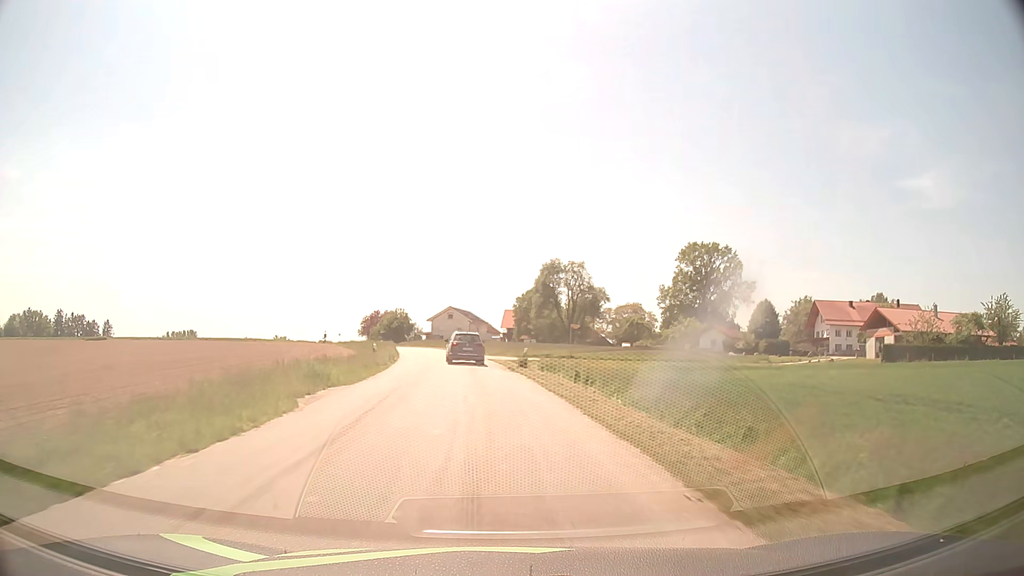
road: tertiary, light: Day
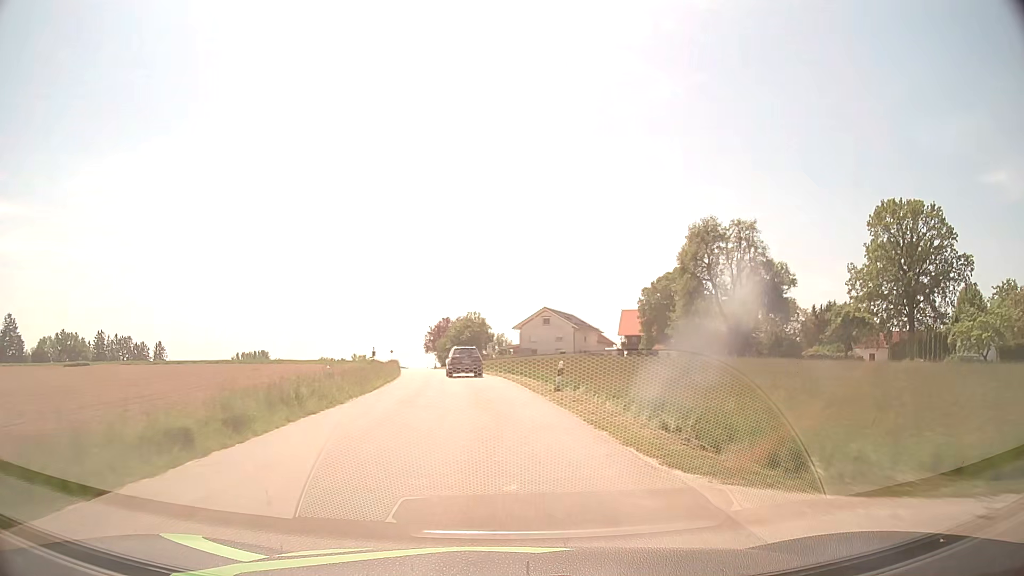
(-2.9, +43.9) m; -8°
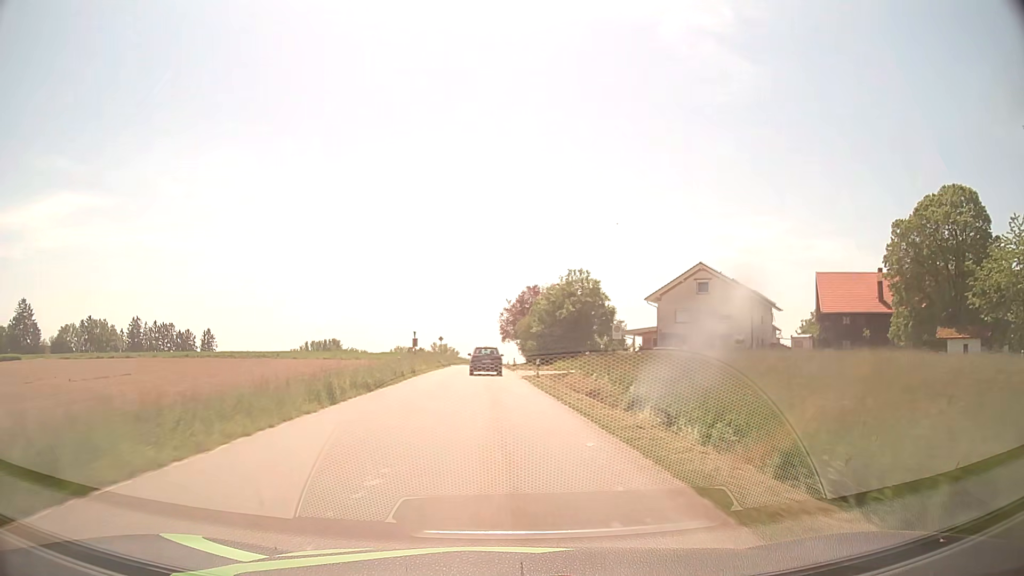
(-3.3, +44.4) m; -8°
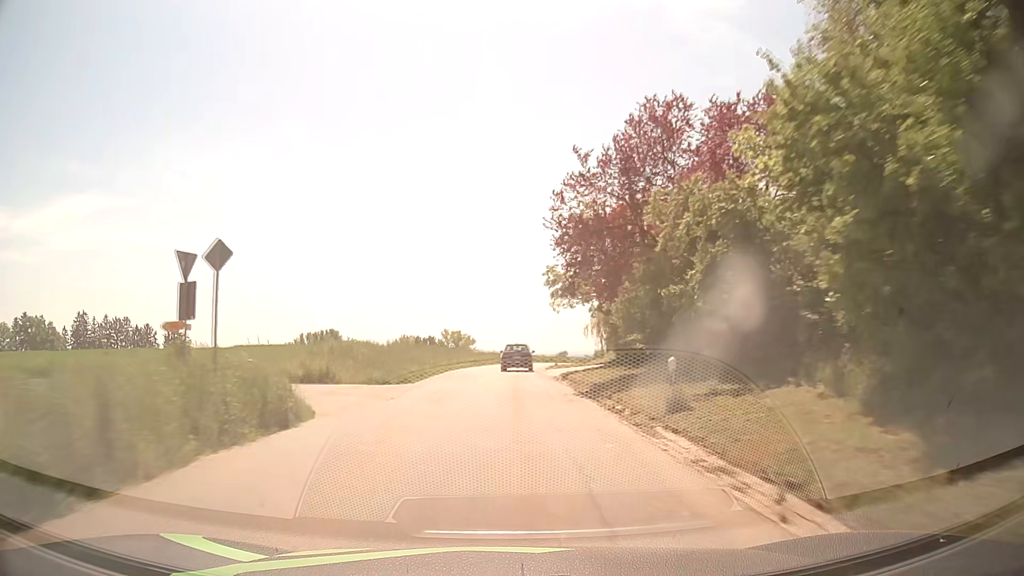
(-2.1, +56.6) m; -2°
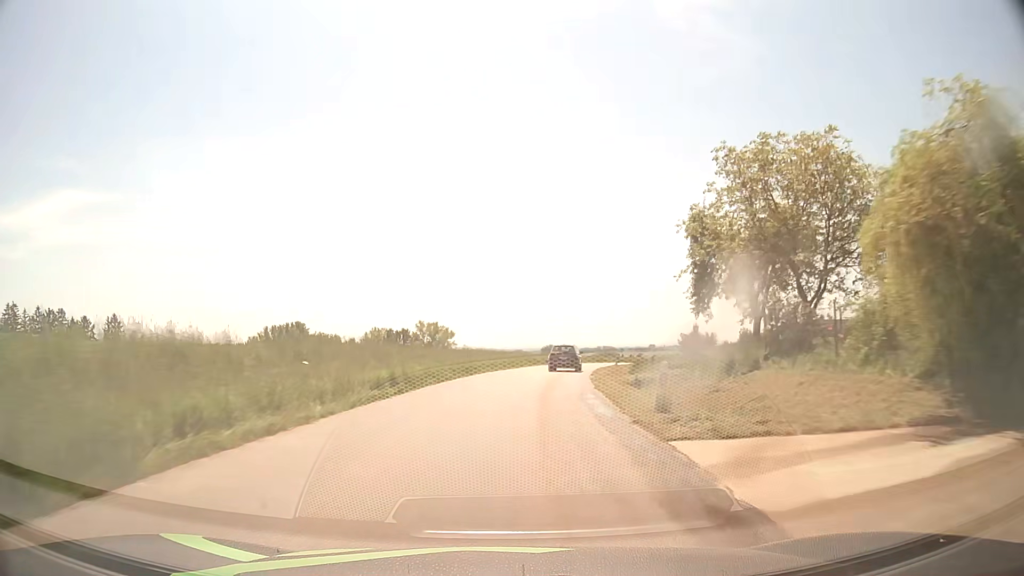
(0.0, +34.3) m; +1°
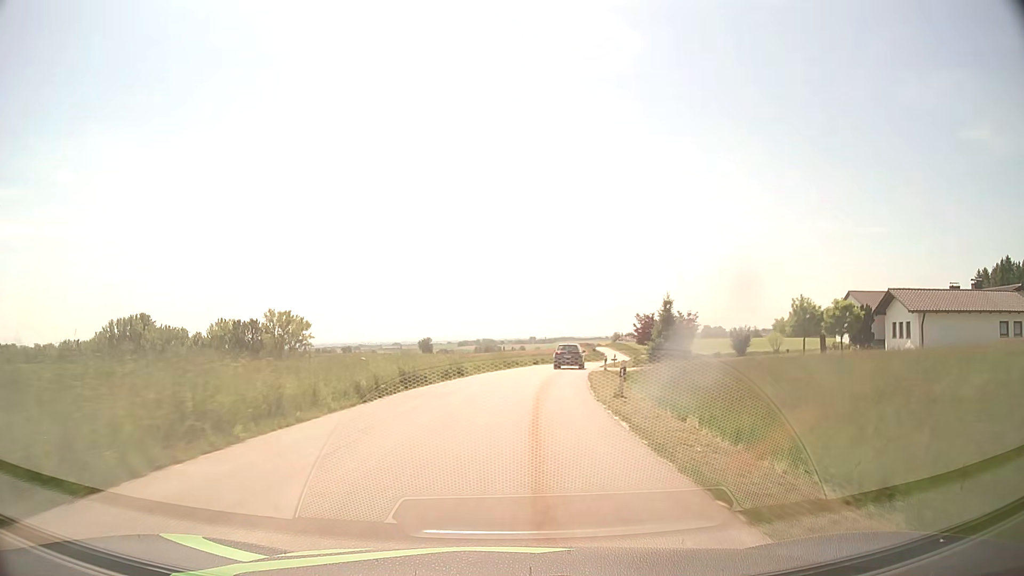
(+4.2, +45.5) m; +10°
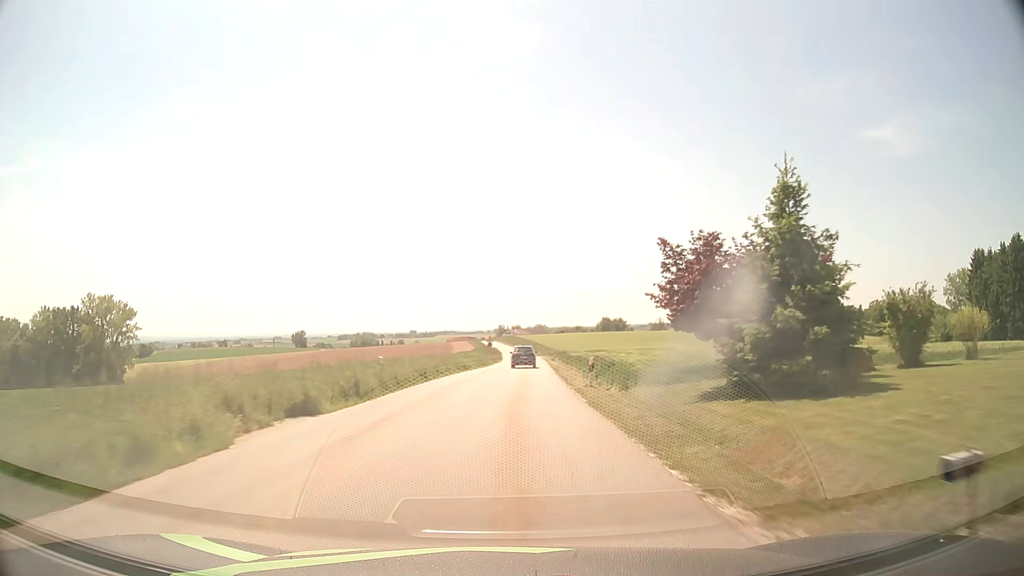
(+4.1, +45.5) m; +10°
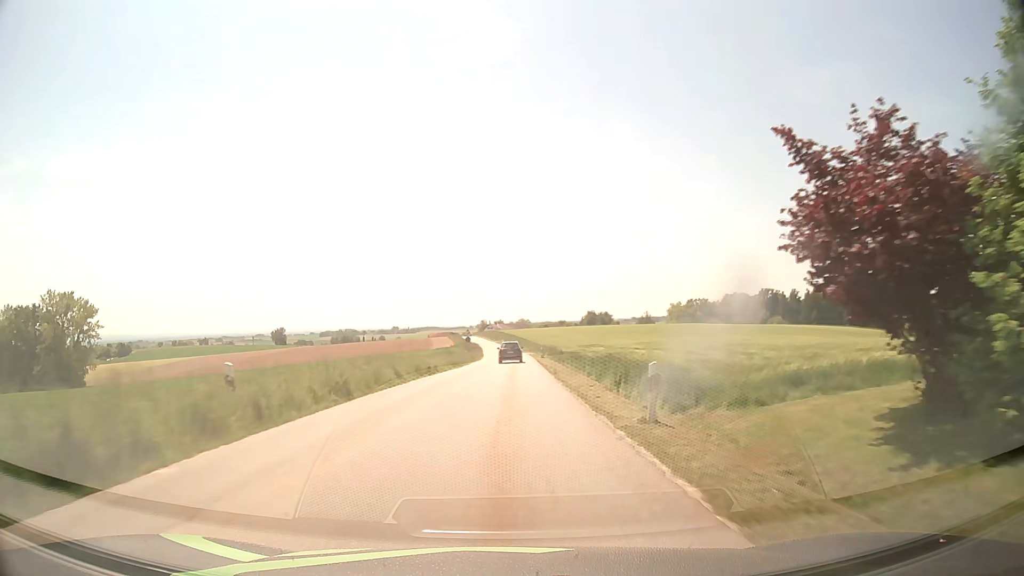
(+0.2, +11.4) m; +2°
(0, +10) (0, +20) (0, +30) (+1, +40) (+1, +50) (+1, +60) (+1, +70) (+1, +80) (+1, +90) (+1, +100) m
